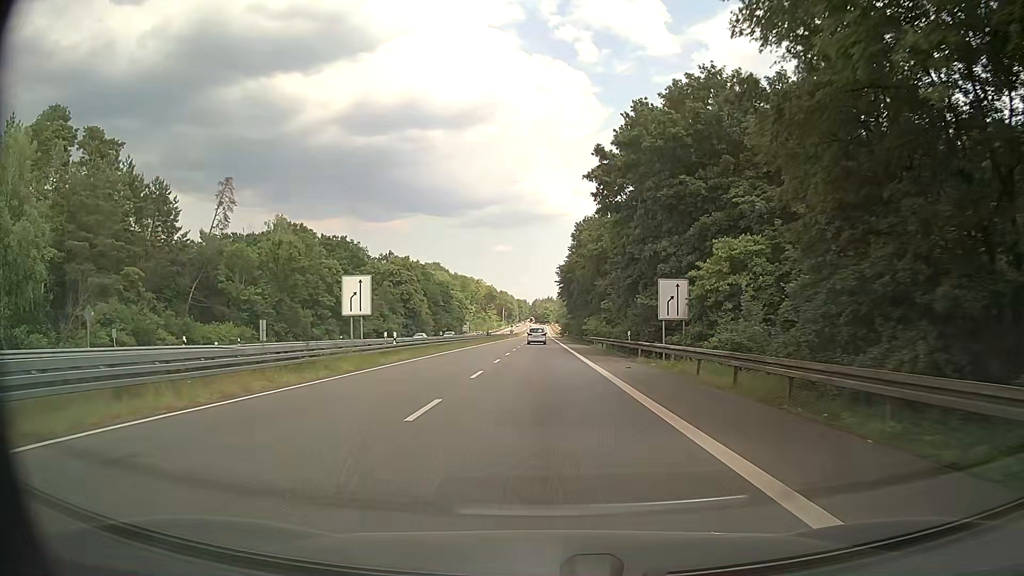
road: secondary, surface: asphalt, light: Day
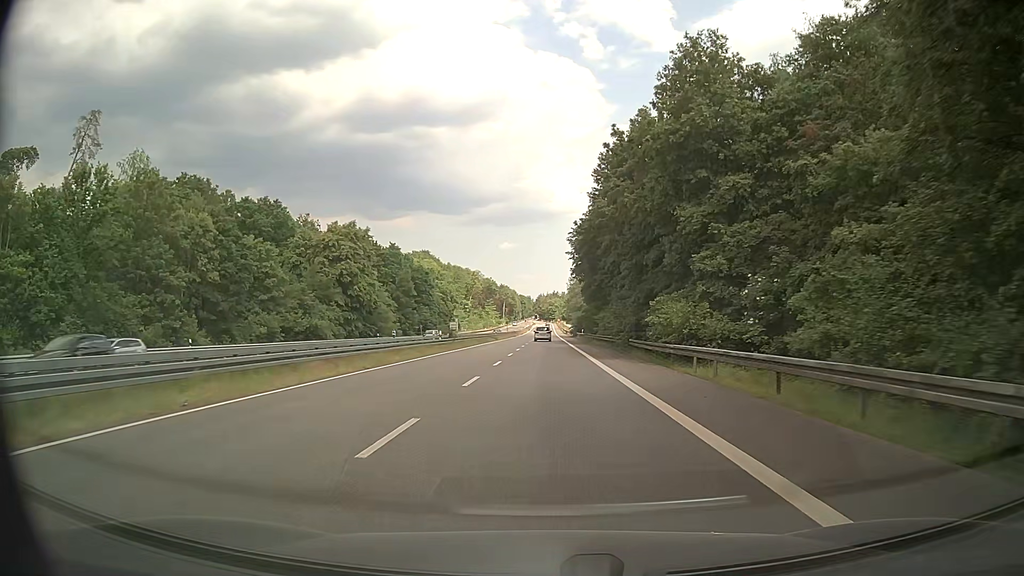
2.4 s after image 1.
(+0.1, +39.0) m; 0°
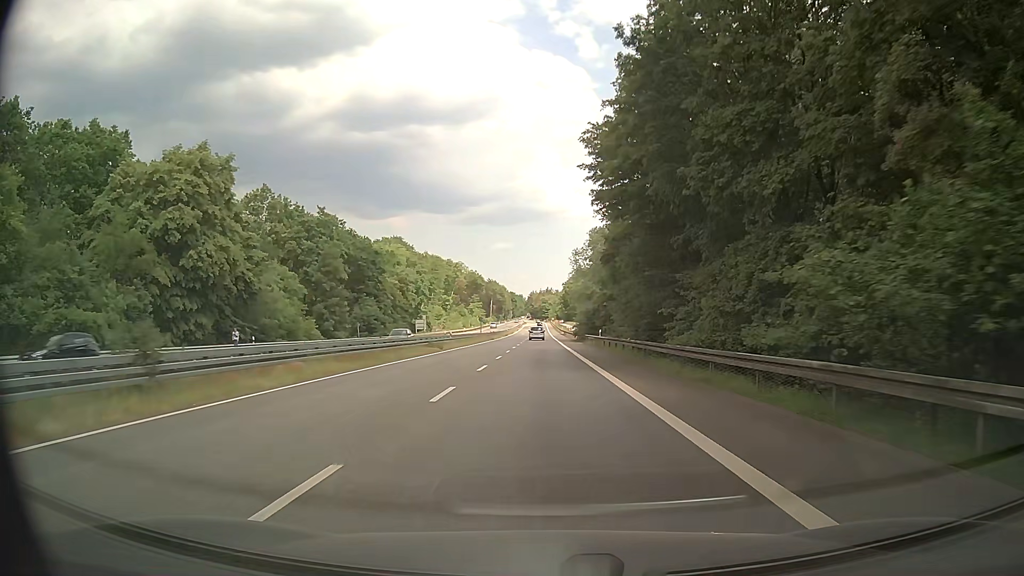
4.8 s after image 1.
(+0.1, +39.3) m; 0°
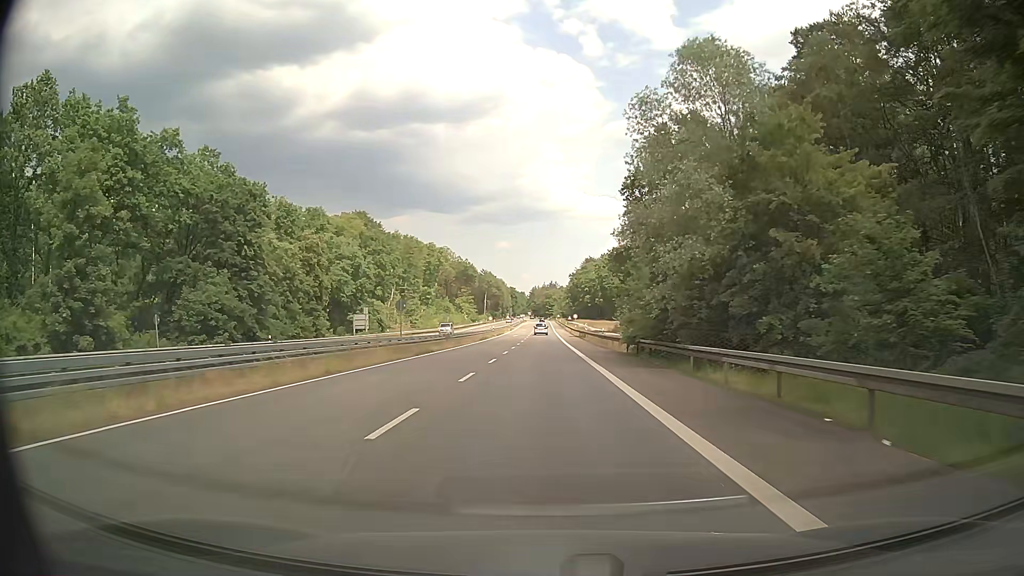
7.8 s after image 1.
(+0.4, +49.4) m; +1°
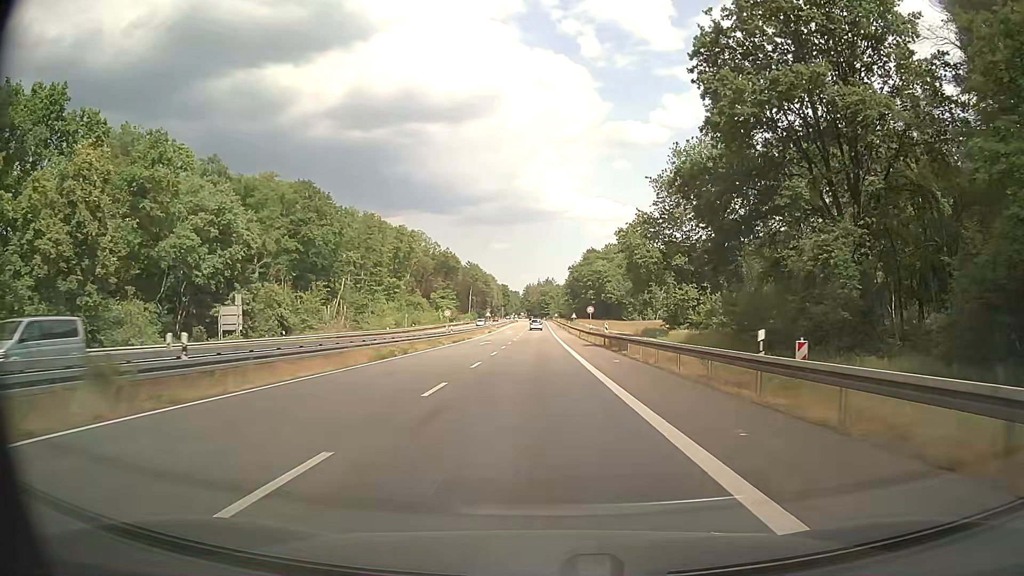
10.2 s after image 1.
(-0.4, +39.8) m; 0°
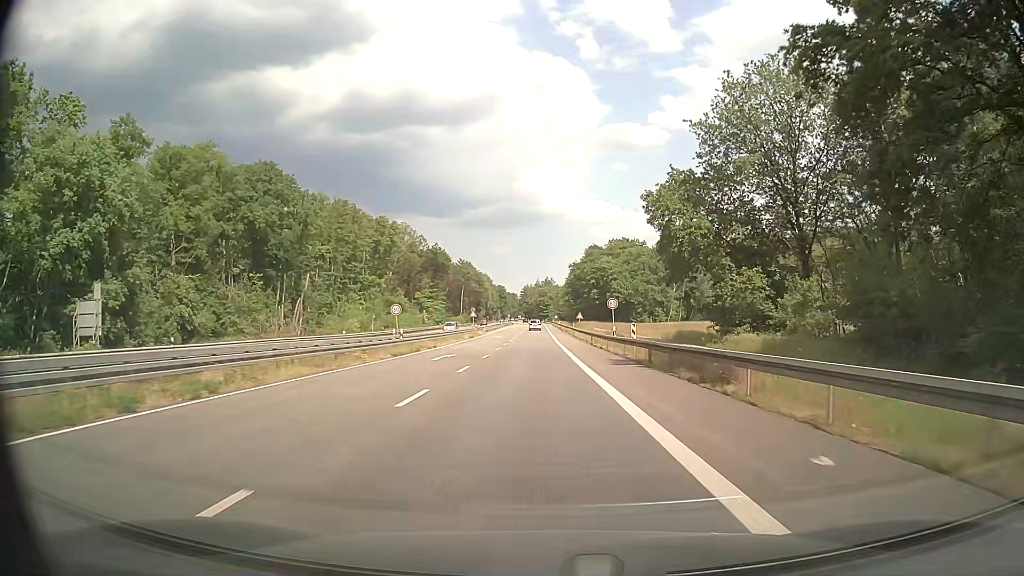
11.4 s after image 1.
(+0.1, +20.0) m; 0°
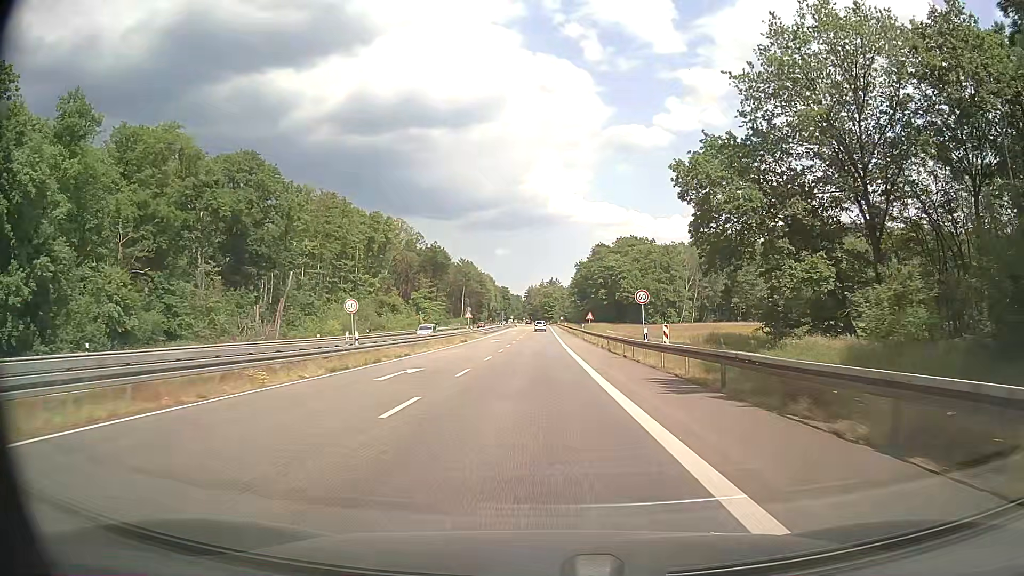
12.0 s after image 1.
(0.0, +10.0) m; 0°
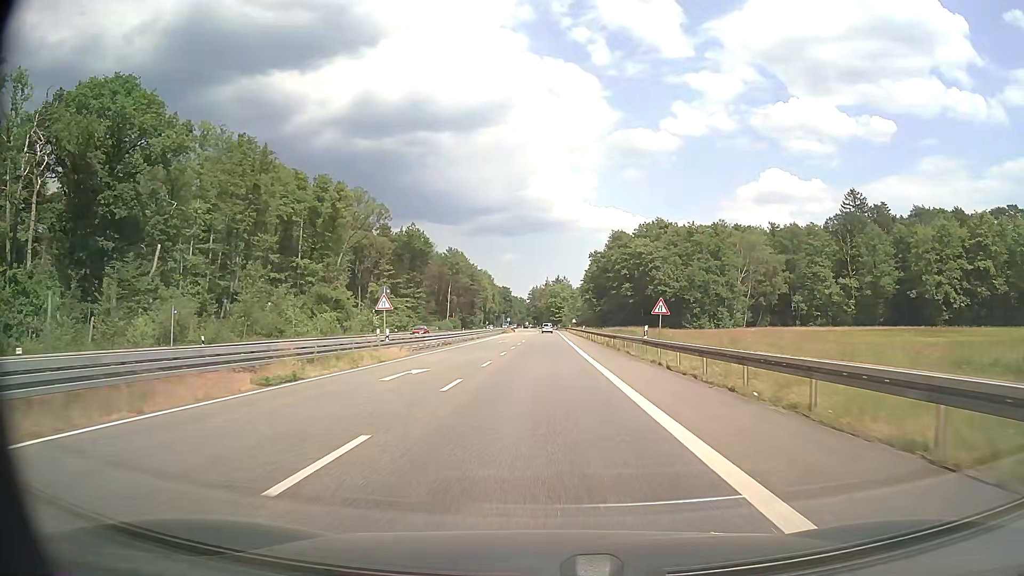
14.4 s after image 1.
(-0.2, +40.9) m; -1°
(0, +10) (0, +20) (0, +30) (0, +40) (0, +50) (+1, +60) (+1, +70) (+1, +80) (+1, +90) (+1, +100) m
